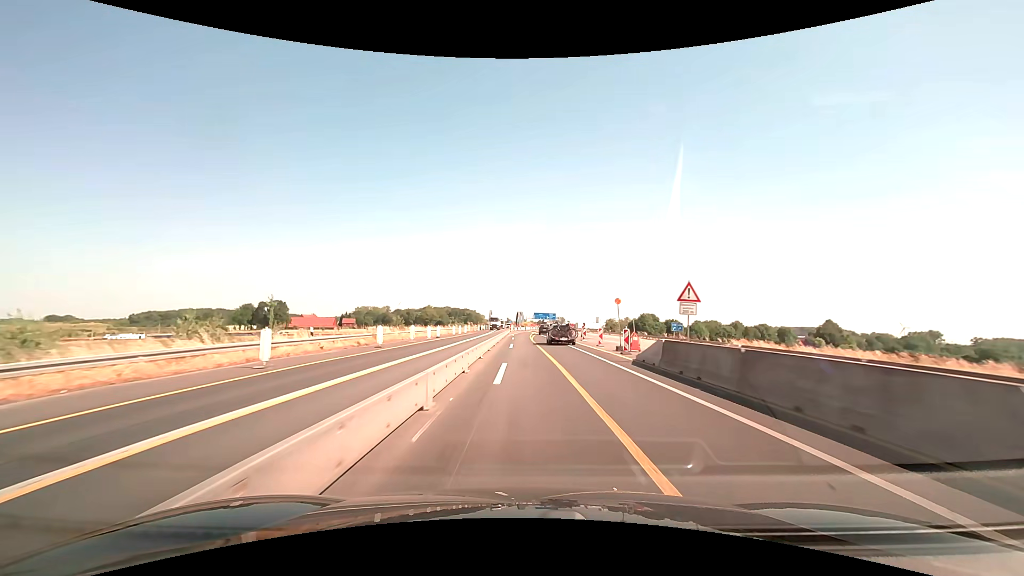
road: motorway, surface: asphalt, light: Day
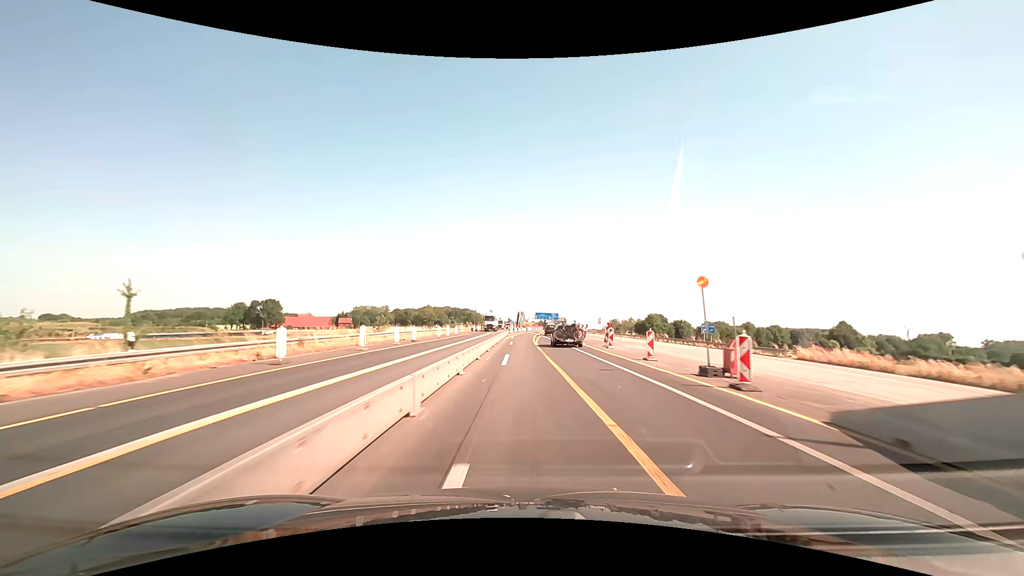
(0.0, +12.7) m; 0°
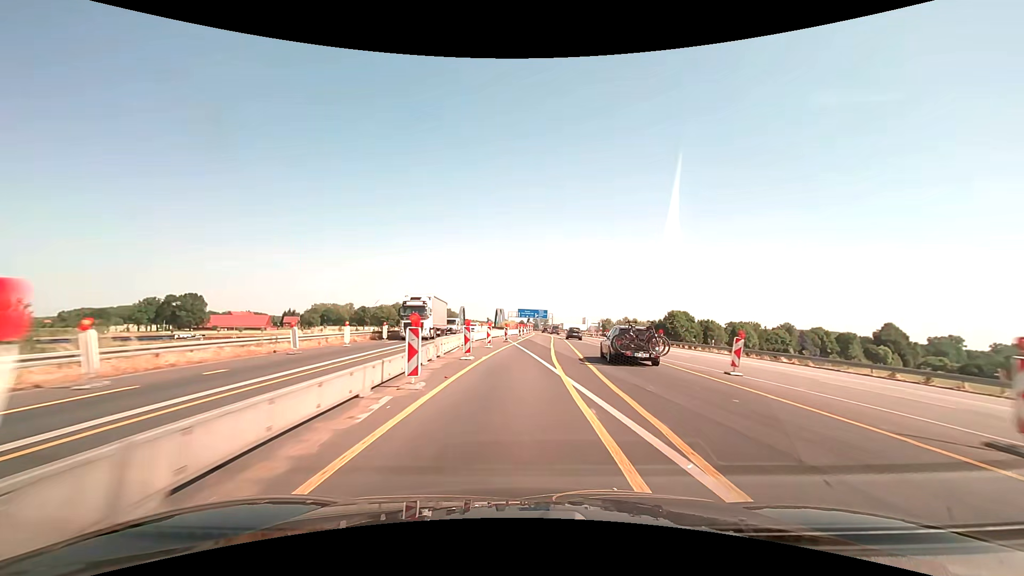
(+0.4, +63.5) m; +2°
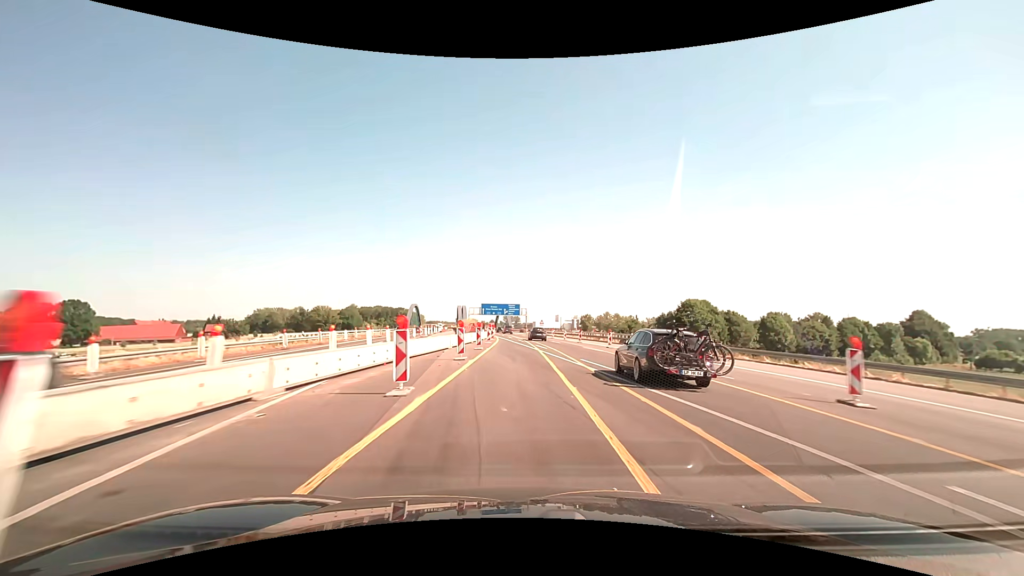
(+2.1, +50.7) m; +4°
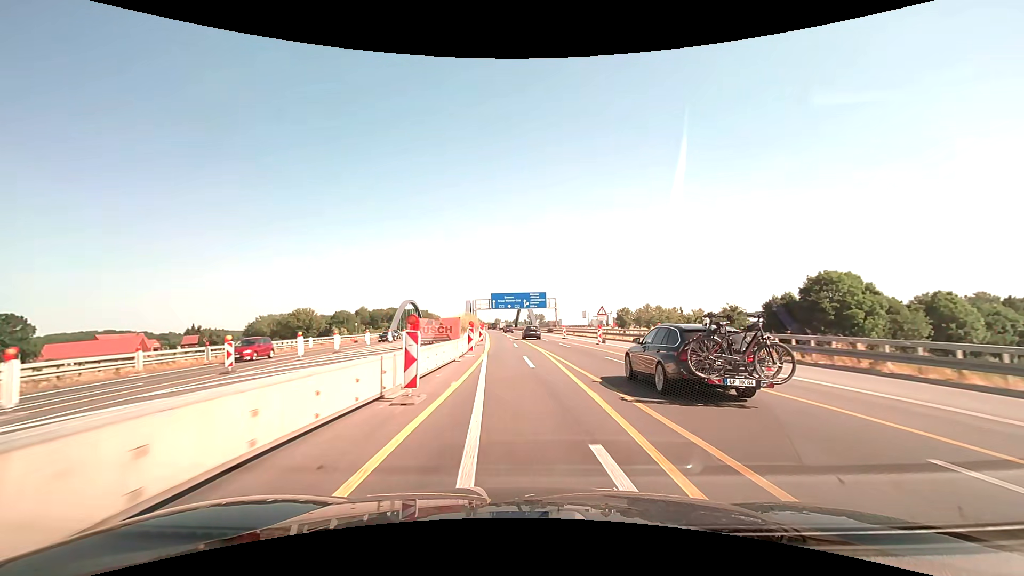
(-1.1, +50.8) m; -3°
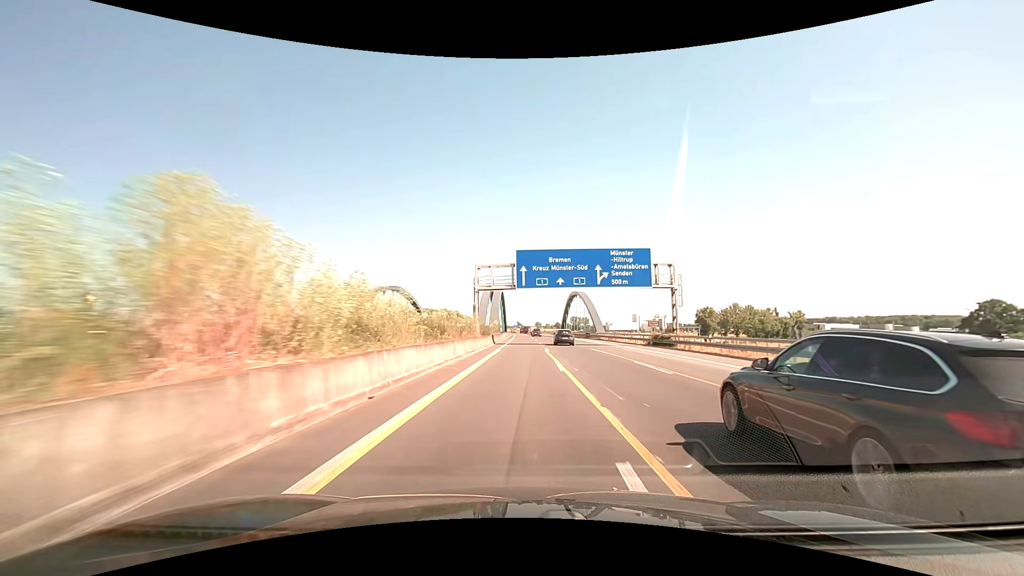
(-3.0, +69.1) m; -5°
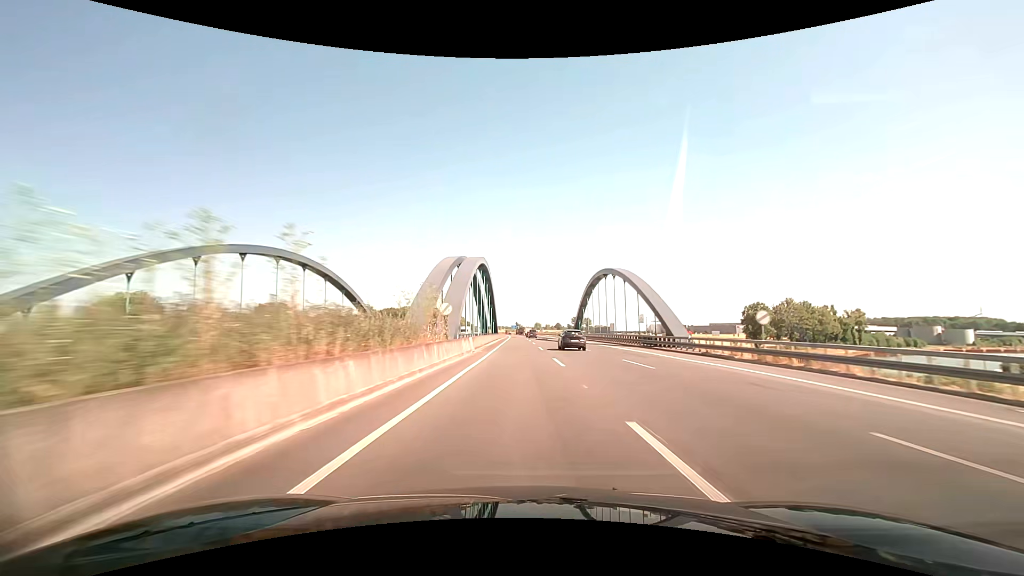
(+0.1, +50.4) m; 0°
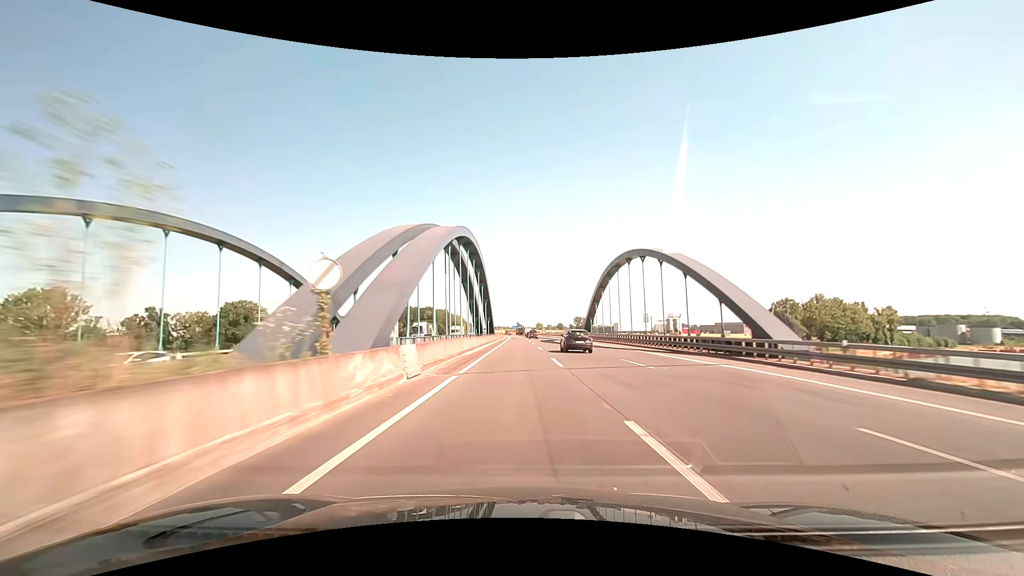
(0.0, +18.3) m; 0°
(0, +10) (0, +20) (0, +30) (0, +40) (0, +50) (-1, +60) (-1, +70) (-1, +80) (-1, +90) (-1, +100) m
